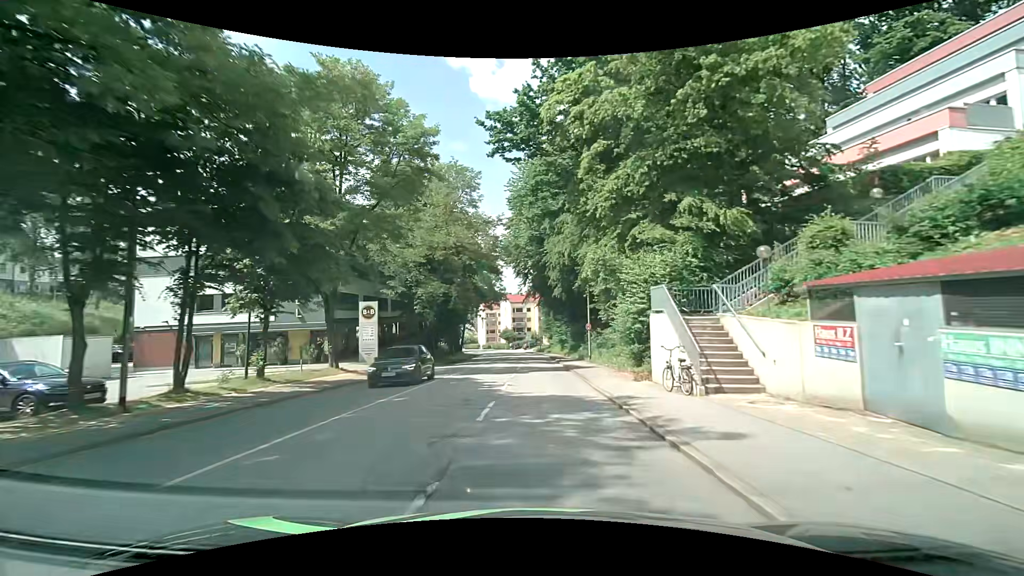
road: tertiary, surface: asphalt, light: Day
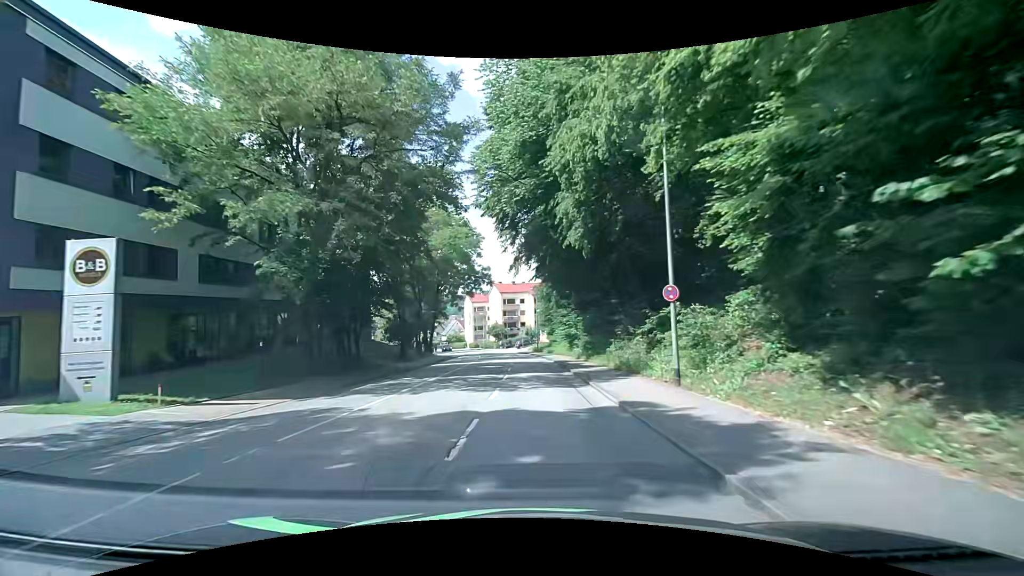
(+0.1, +21.5) m; +1°
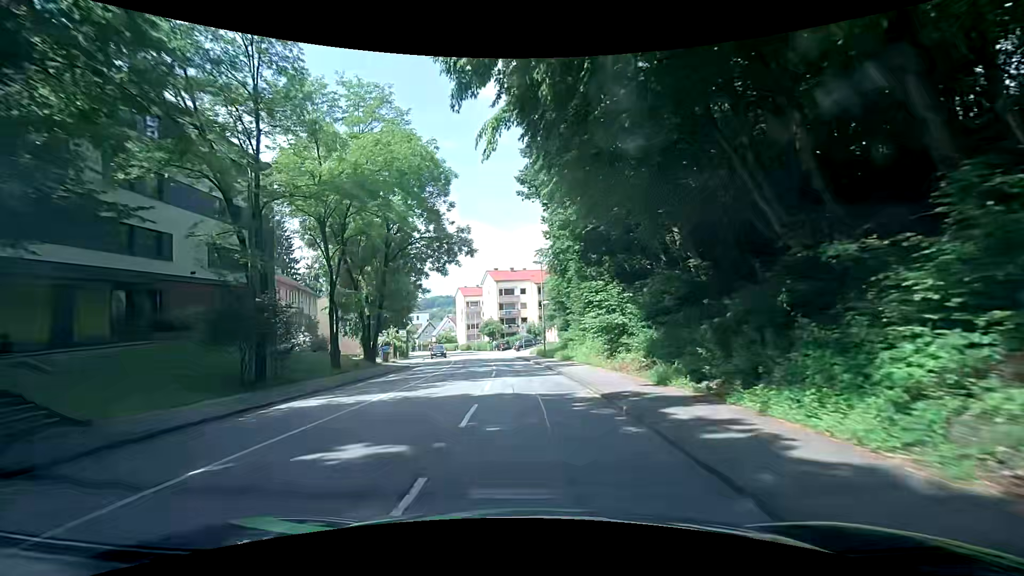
(+0.1, +22.1) m; -1°
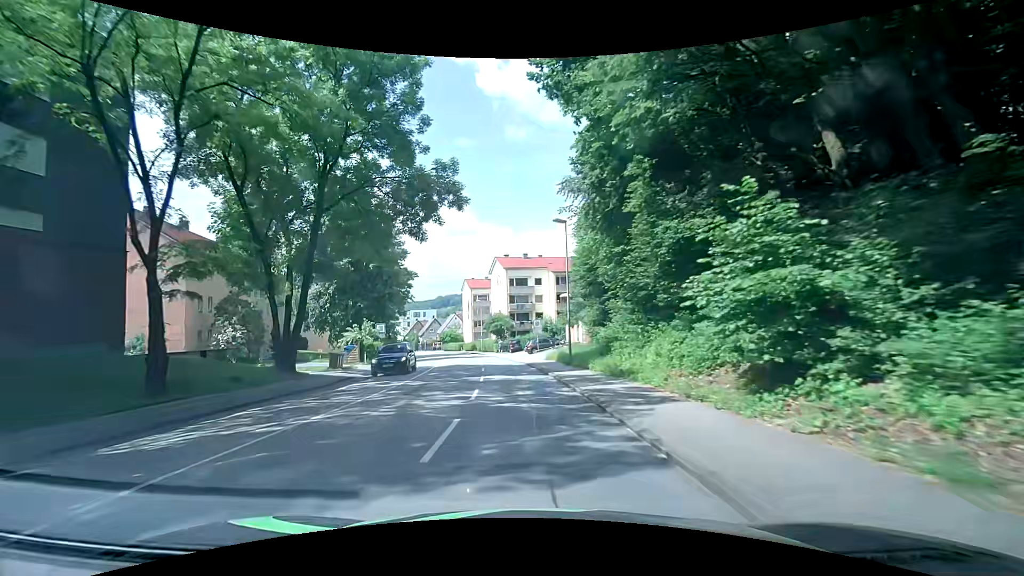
(0.0, +14.8) m; -2°
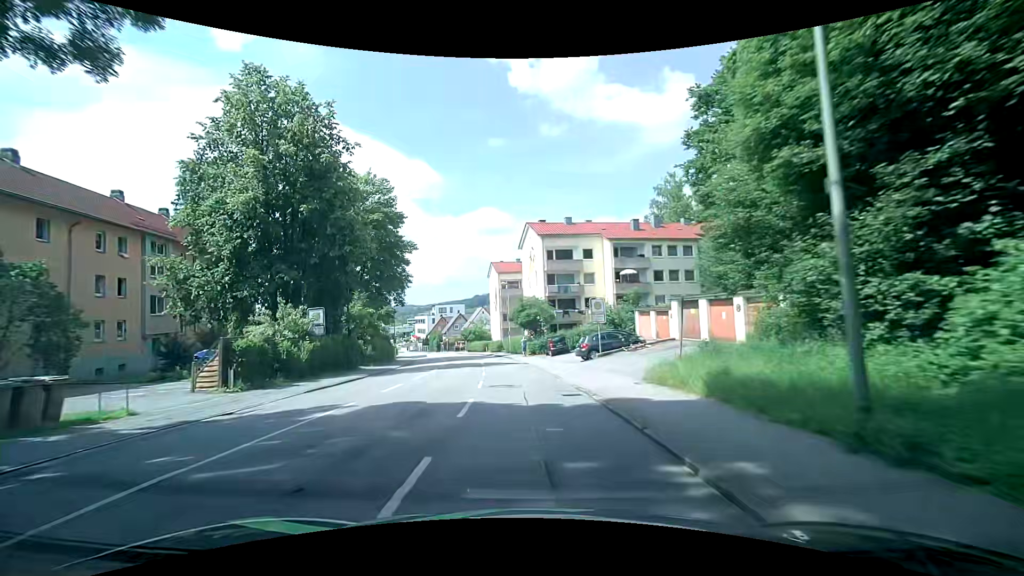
(-0.8, +21.9) m; -4°
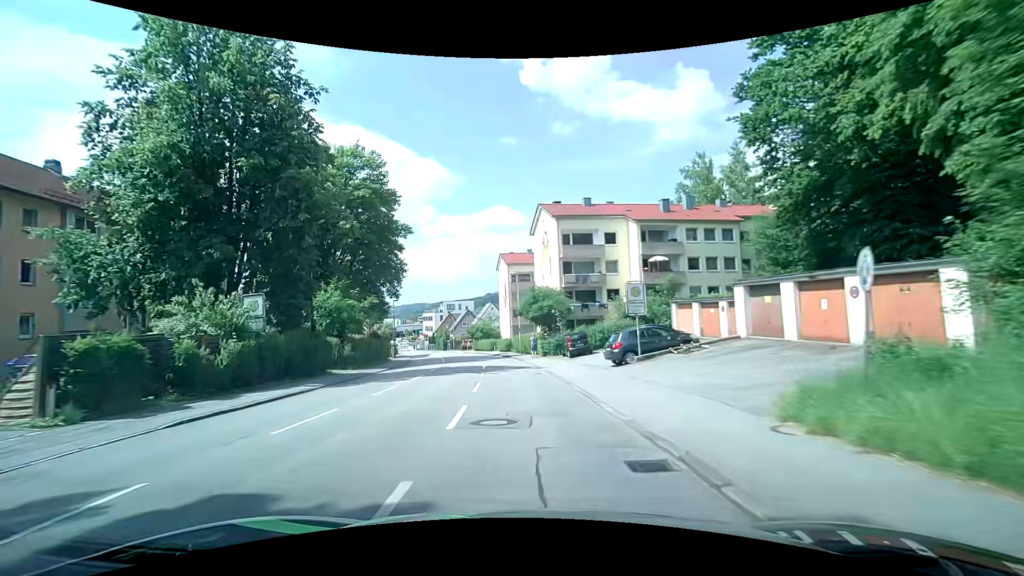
(0.0, +7.2) m; -1°
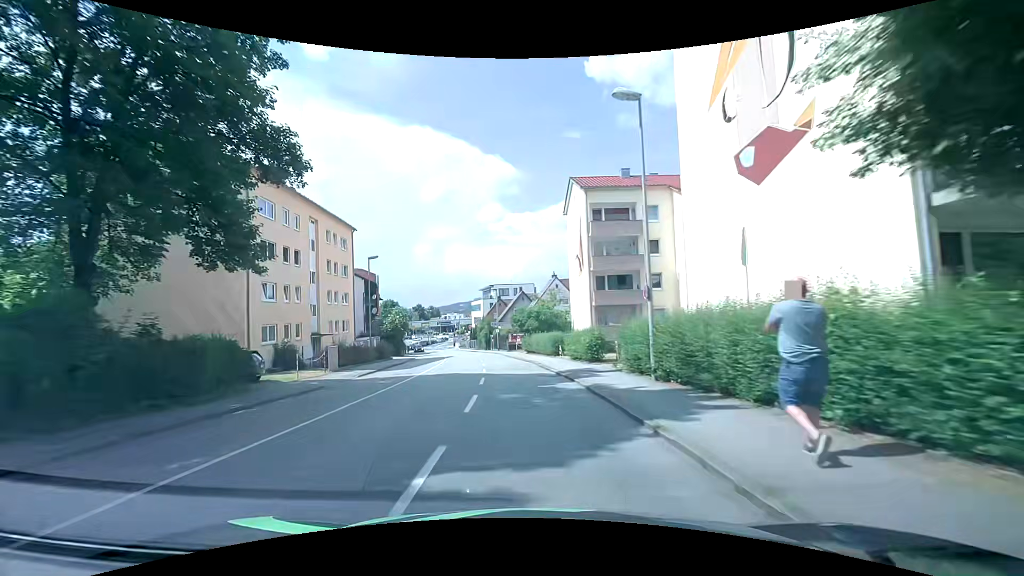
(-2.6, +35.6) m; -9°
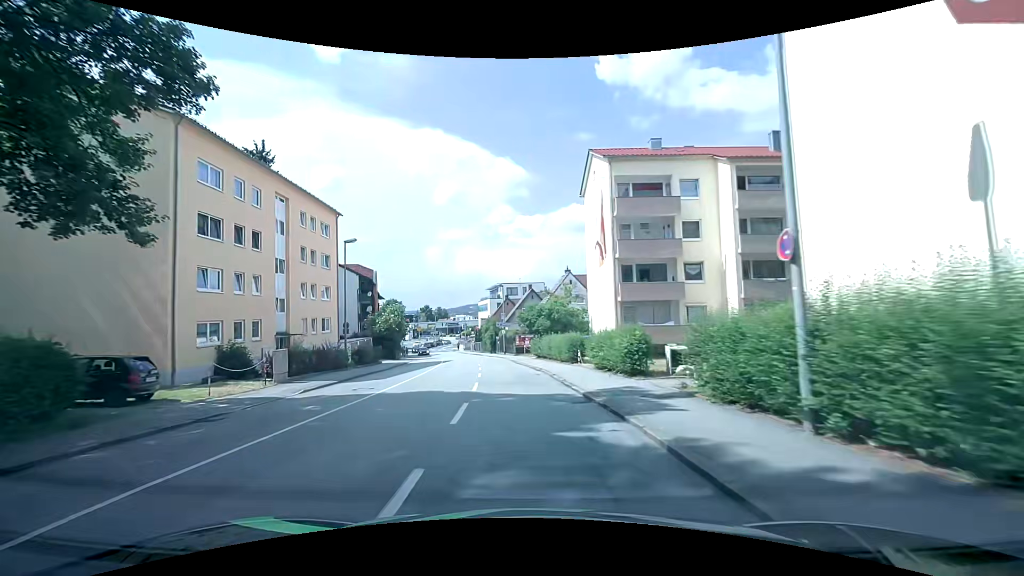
(0.0, +7.0) m; -1°
(0, +10) (-1, +20) (-2, +30) (-3, +40) (-5, +50) (-7, +60) (-9, +69) (-12, +79) (-14, +89) (-17, +98) m
